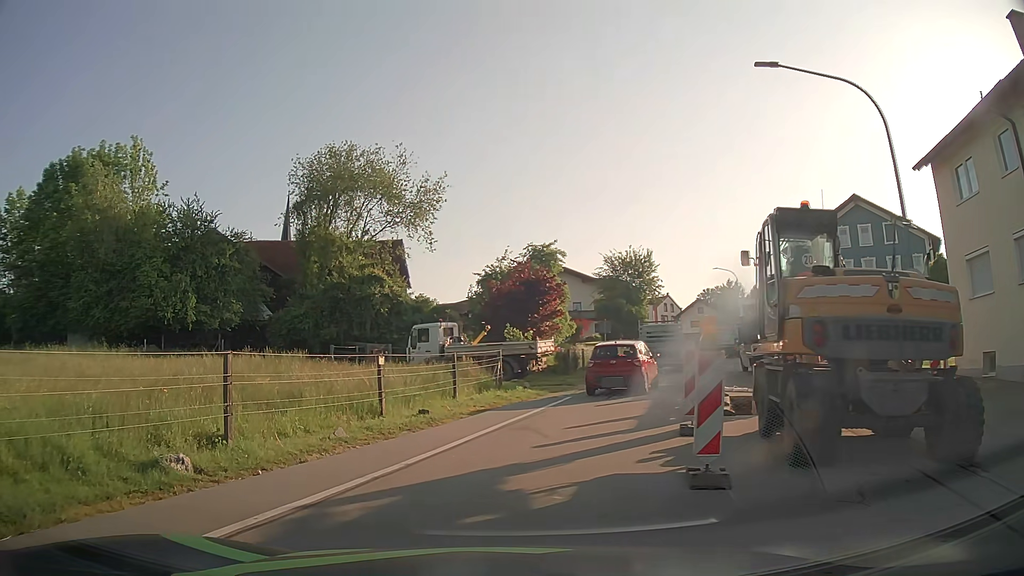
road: tertiary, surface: asphalt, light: Day
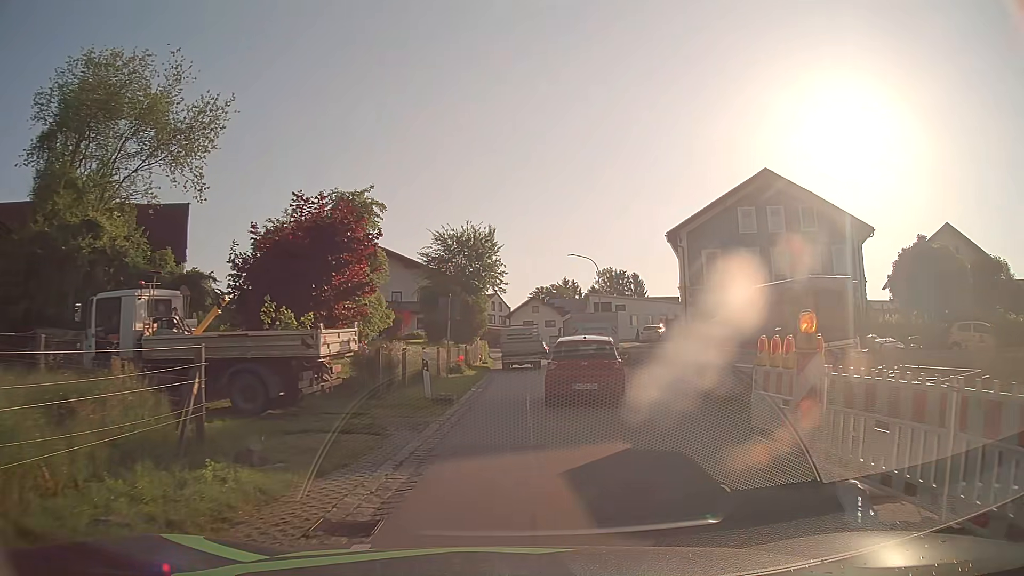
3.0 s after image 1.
(+1.2, +14.5) m; +16°
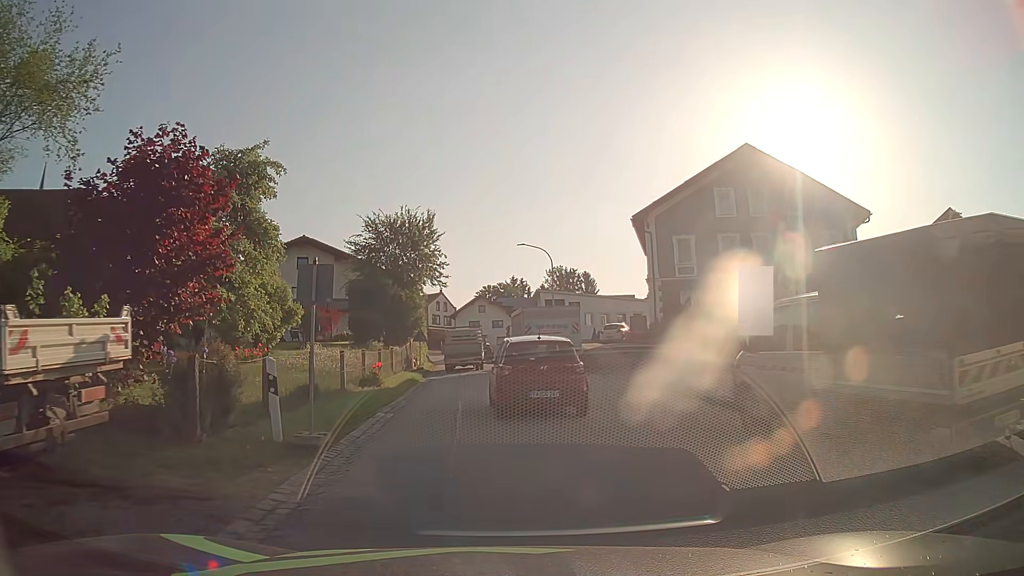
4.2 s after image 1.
(+0.3, +6.9) m; +4°
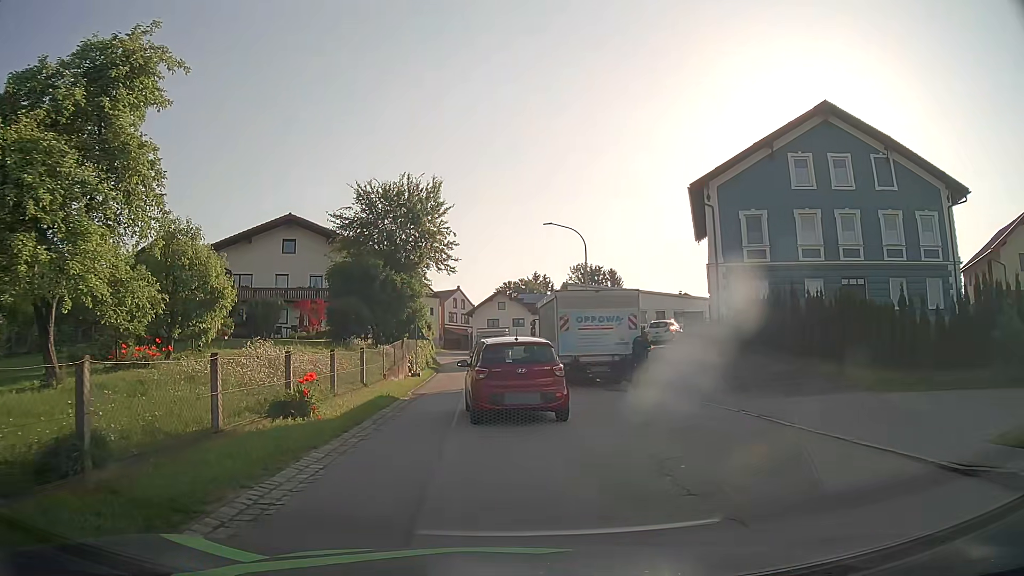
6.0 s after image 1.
(-0.1, +9.2) m; -2°
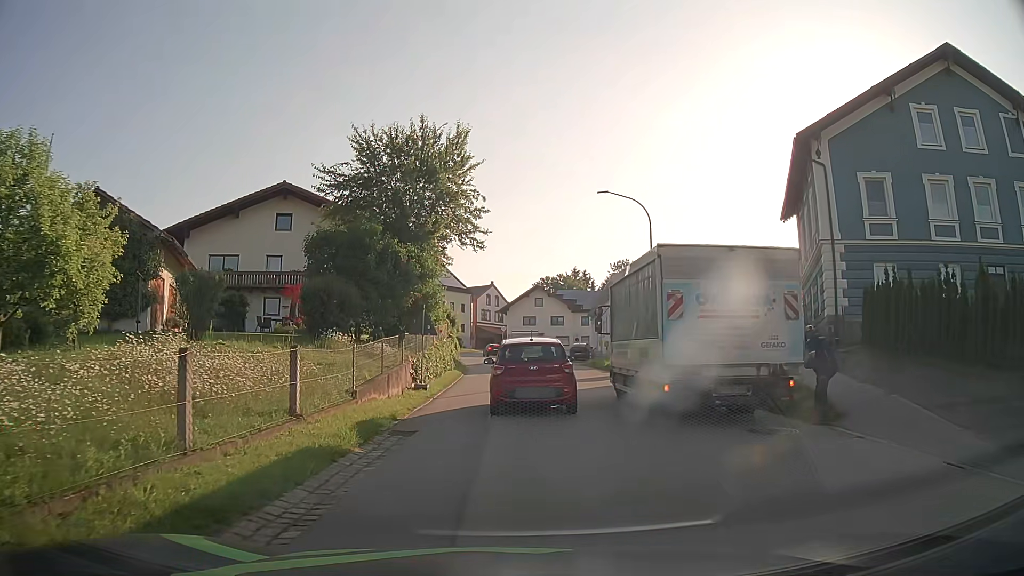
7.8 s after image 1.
(-0.2, +9.3) m; -3°
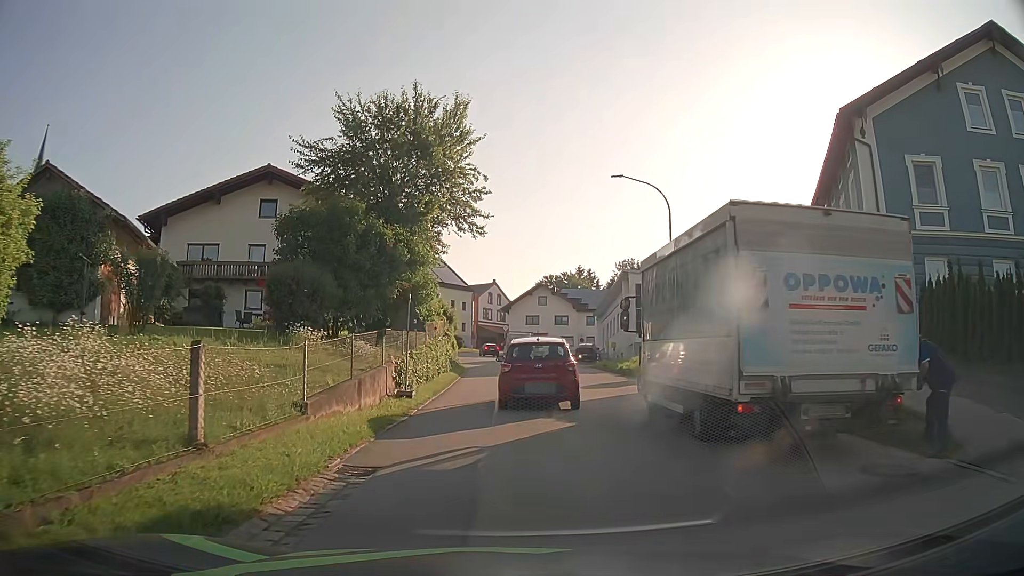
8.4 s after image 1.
(0.0, +3.5) m; 0°
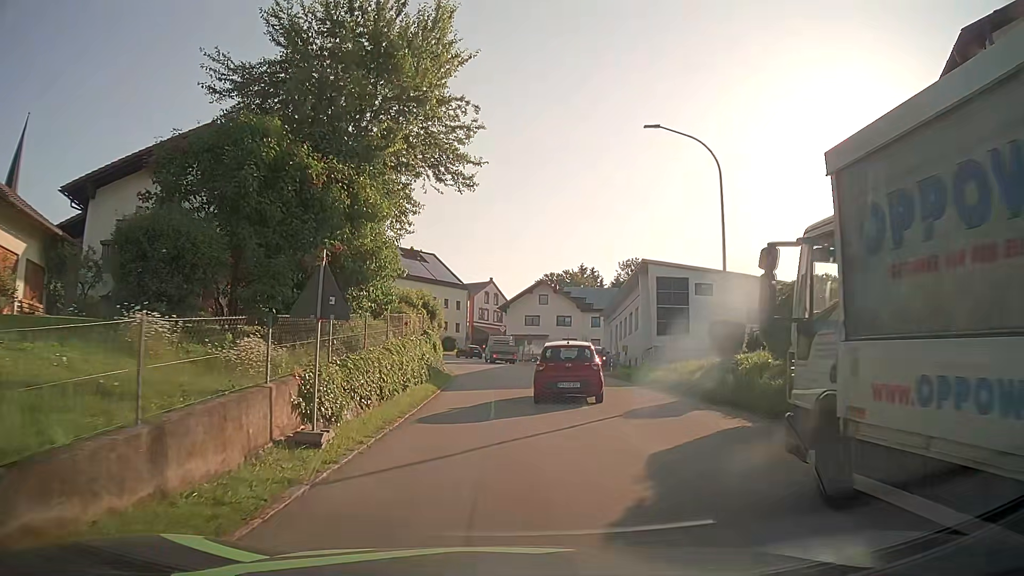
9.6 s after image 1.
(0.0, +7.9) m; 0°
